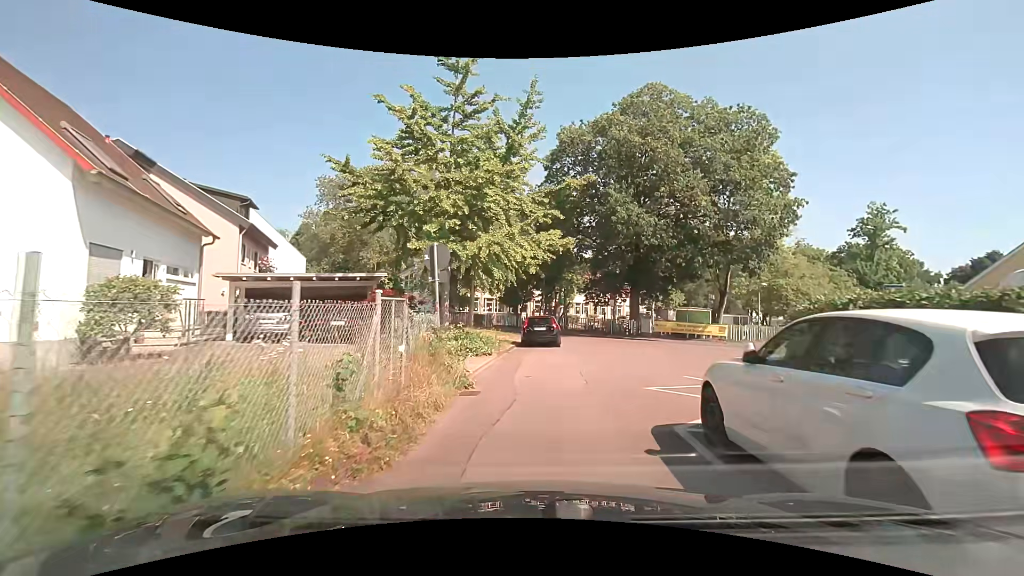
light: Day
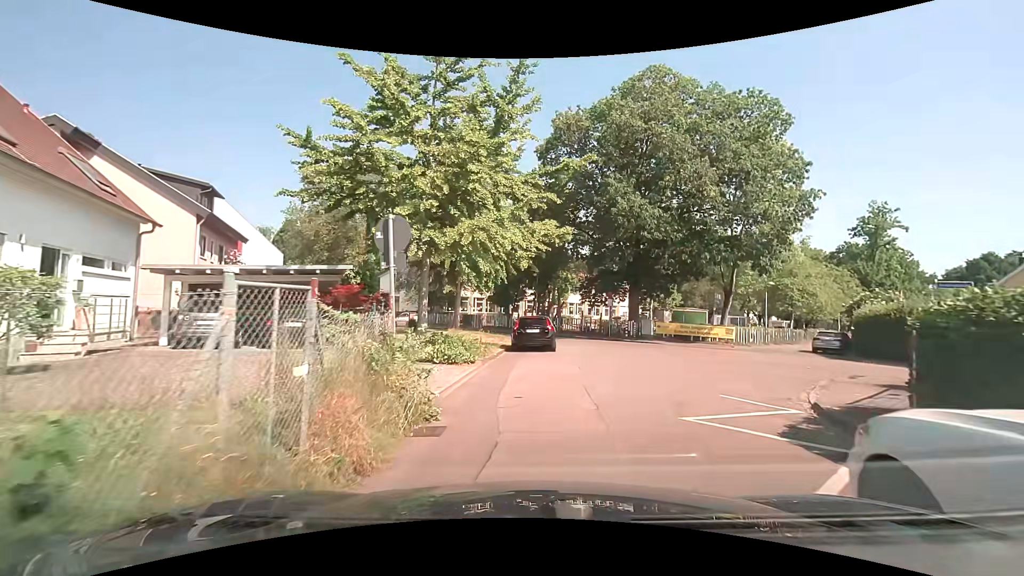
(0.0, +2.8) m; +1°
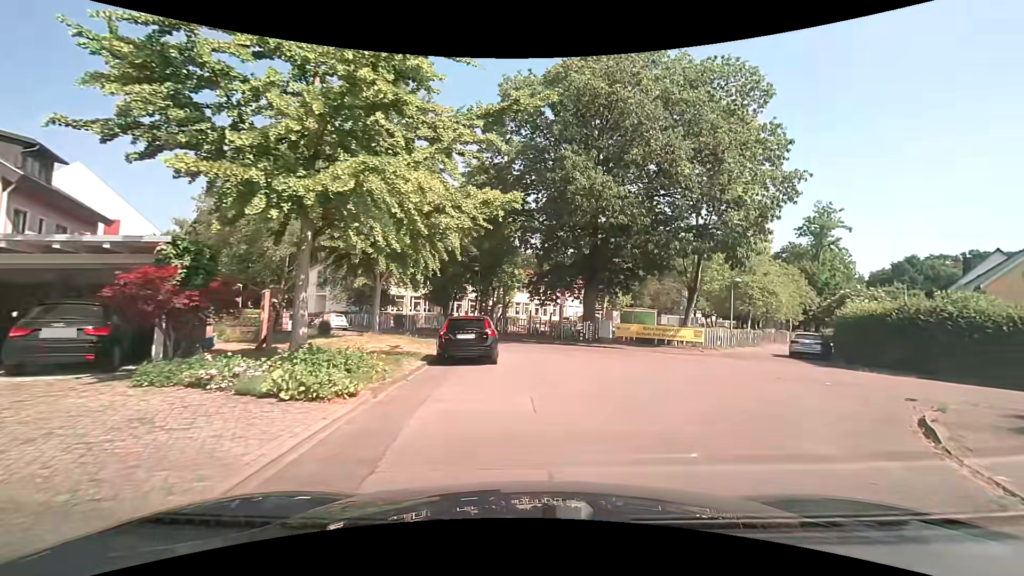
(+0.3, +5.4) m; +9°
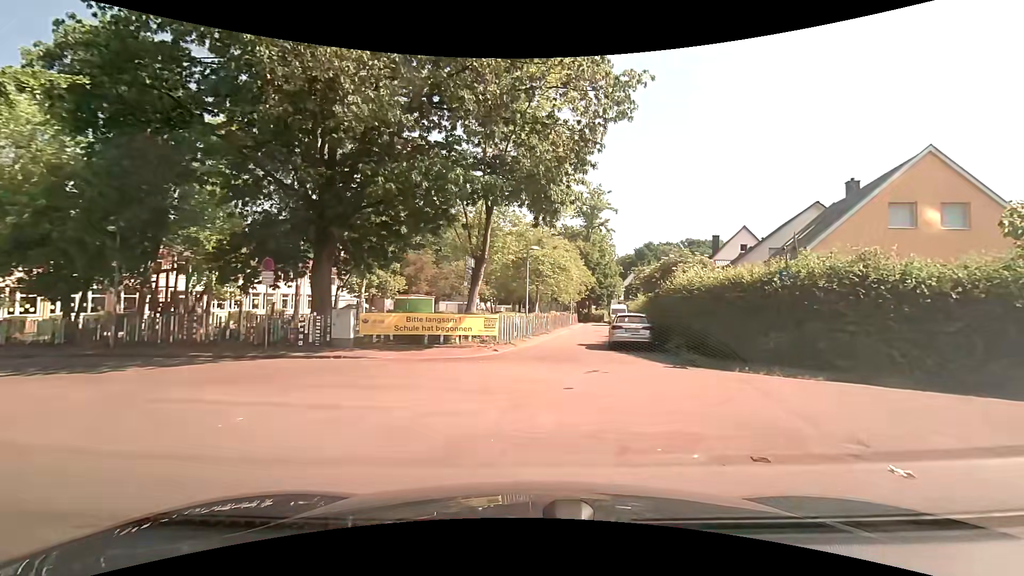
(+2.0, +11.4) m; +24°
